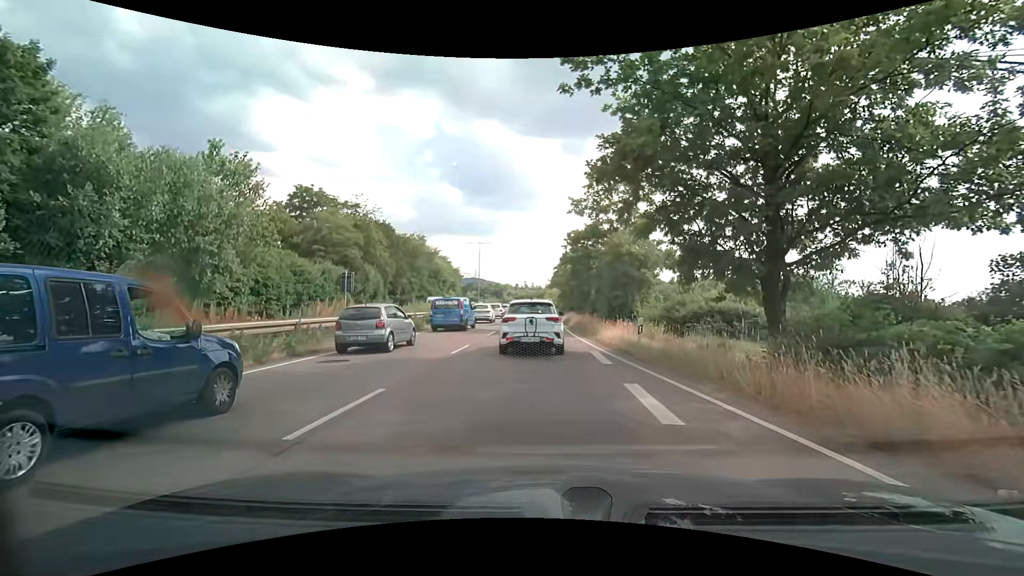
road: trunk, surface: asphalt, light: Day
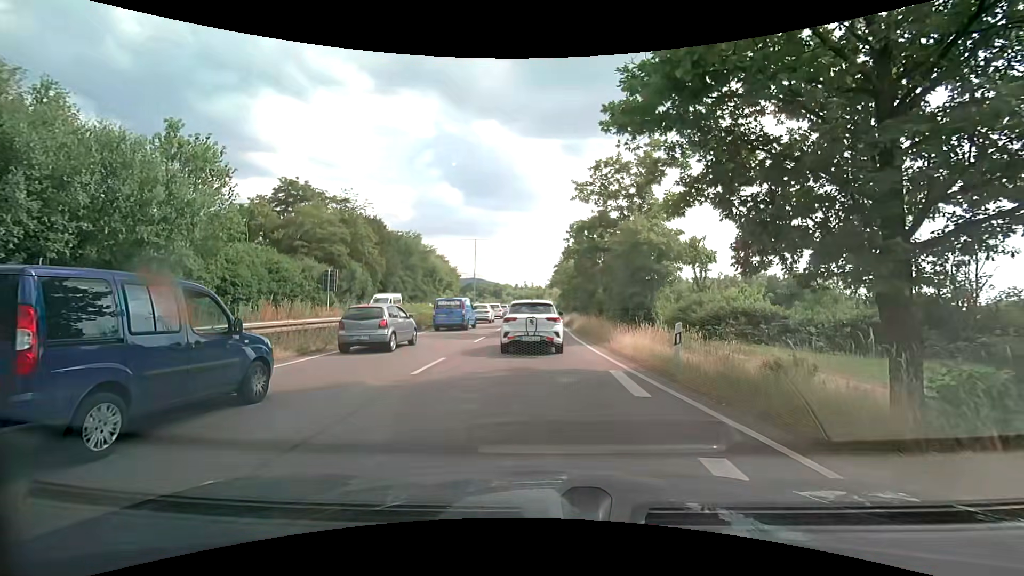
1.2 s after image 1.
(0.0, +4.2) m; 0°
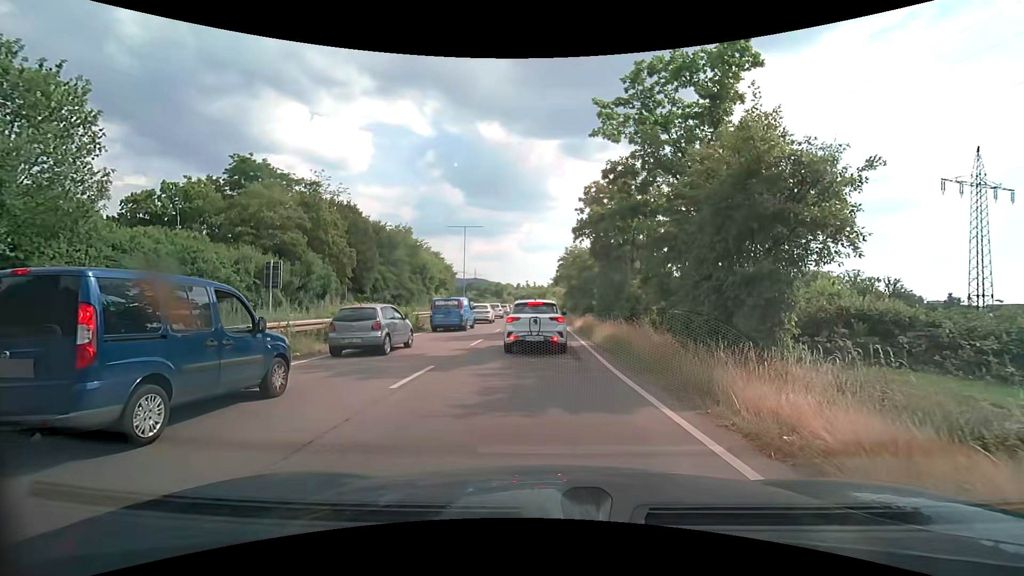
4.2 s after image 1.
(-0.1, +10.8) m; 0°
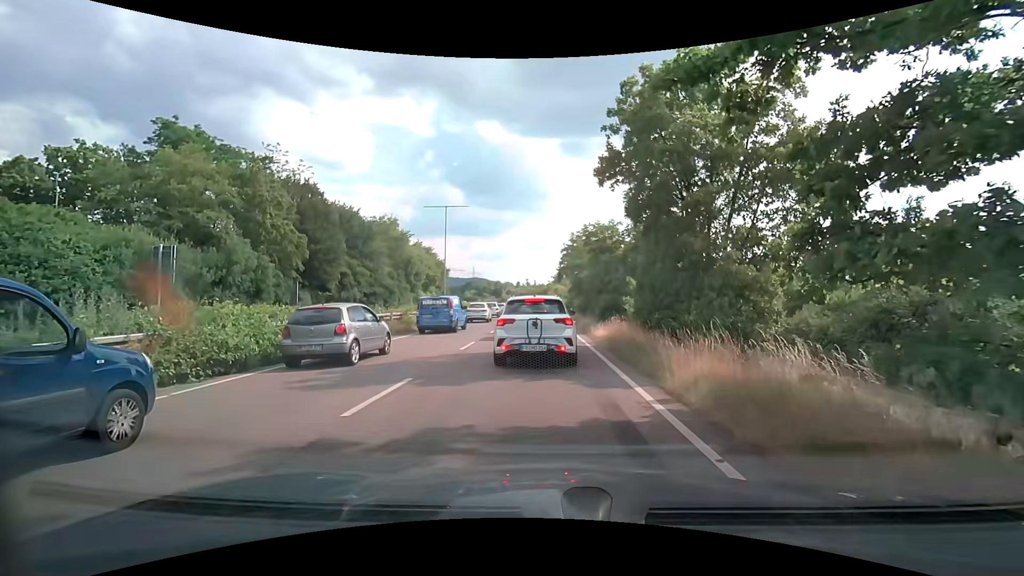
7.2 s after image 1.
(-0.1, +11.1) m; -1°
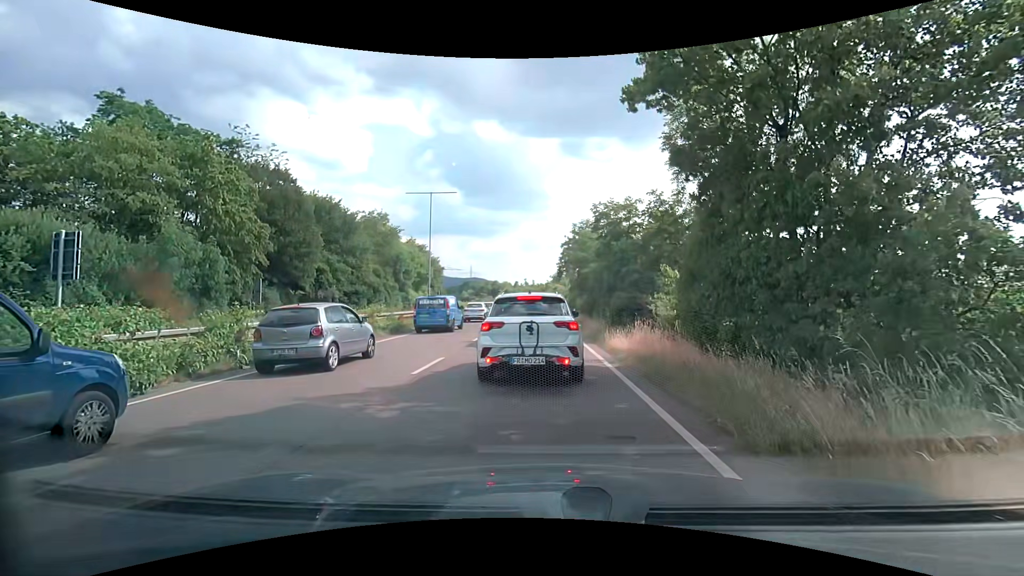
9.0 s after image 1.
(0.0, +5.3) m; -2°
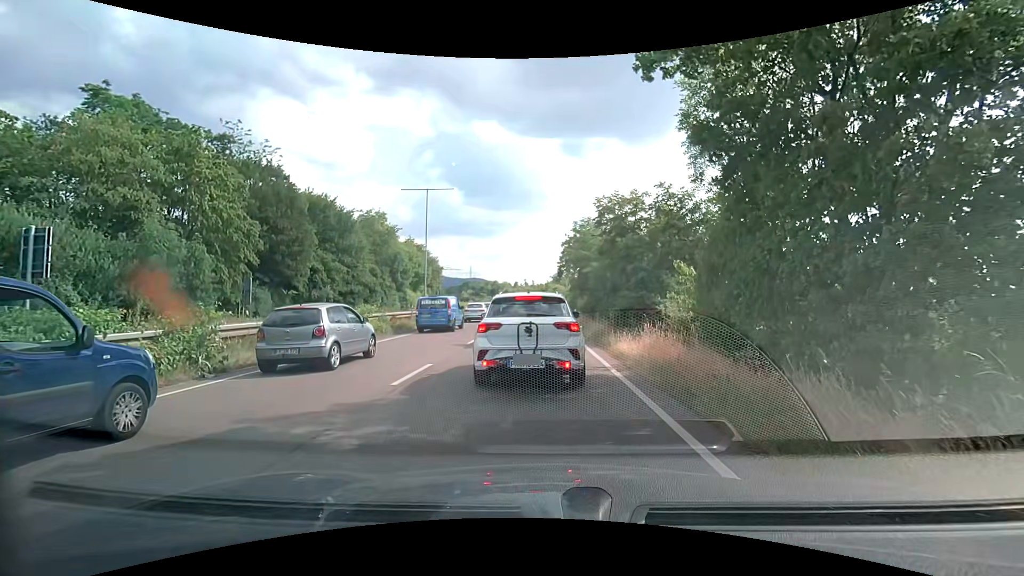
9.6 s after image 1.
(0.0, +1.3) m; 0°
